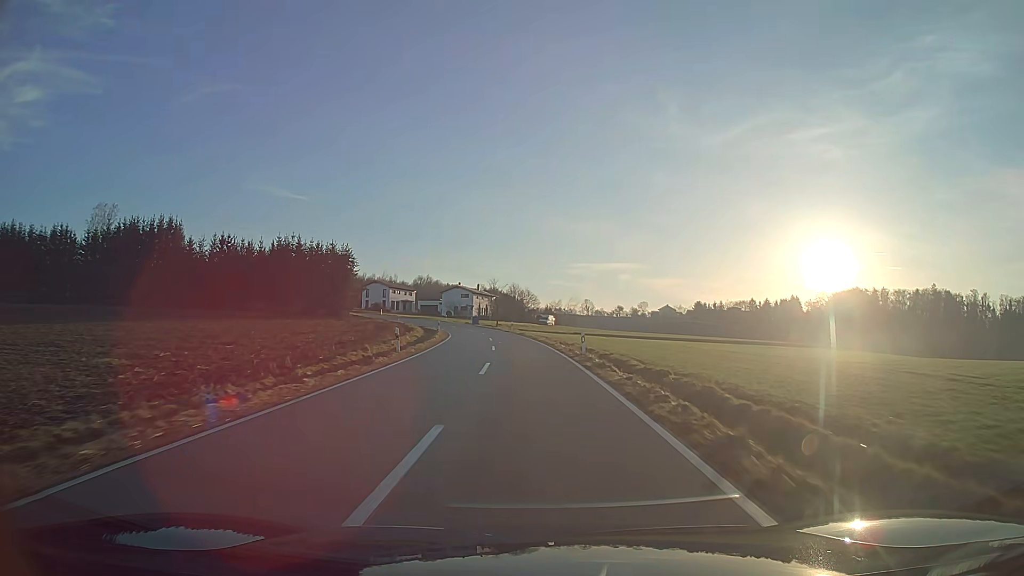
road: tertiary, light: Day
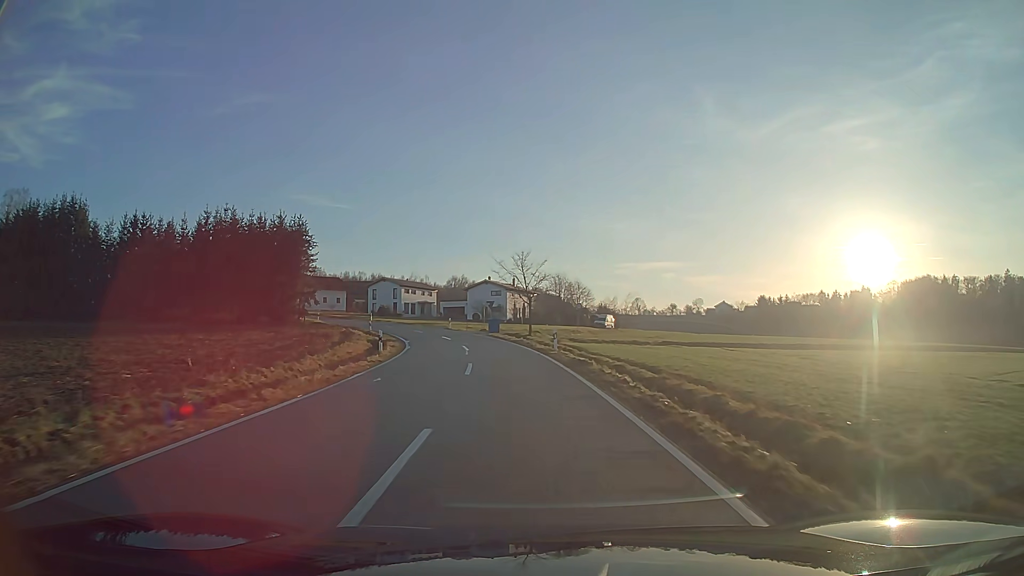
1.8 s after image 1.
(-1.2, +36.3) m; -5°
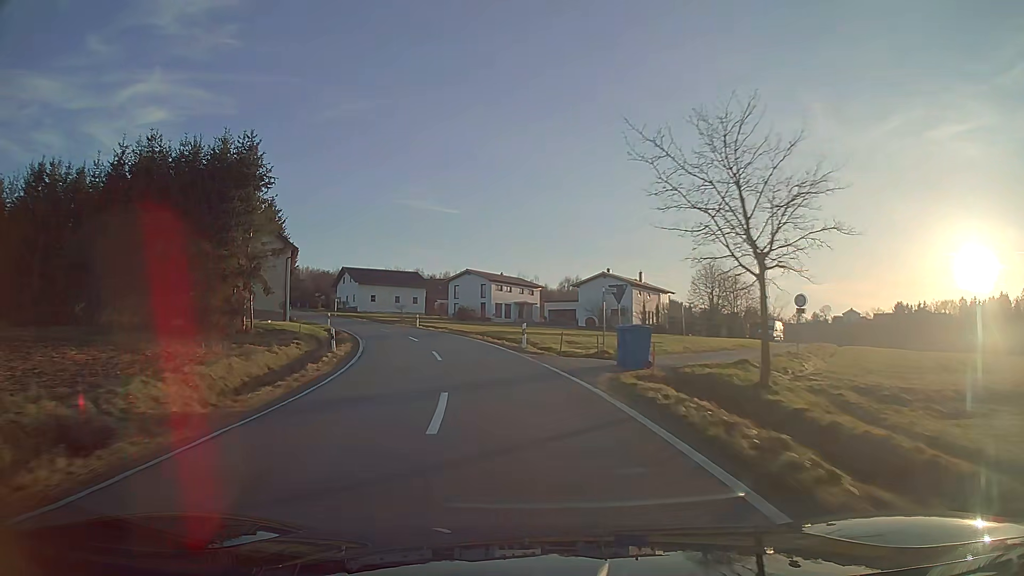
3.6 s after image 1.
(-2.7, +33.0) m; -11°
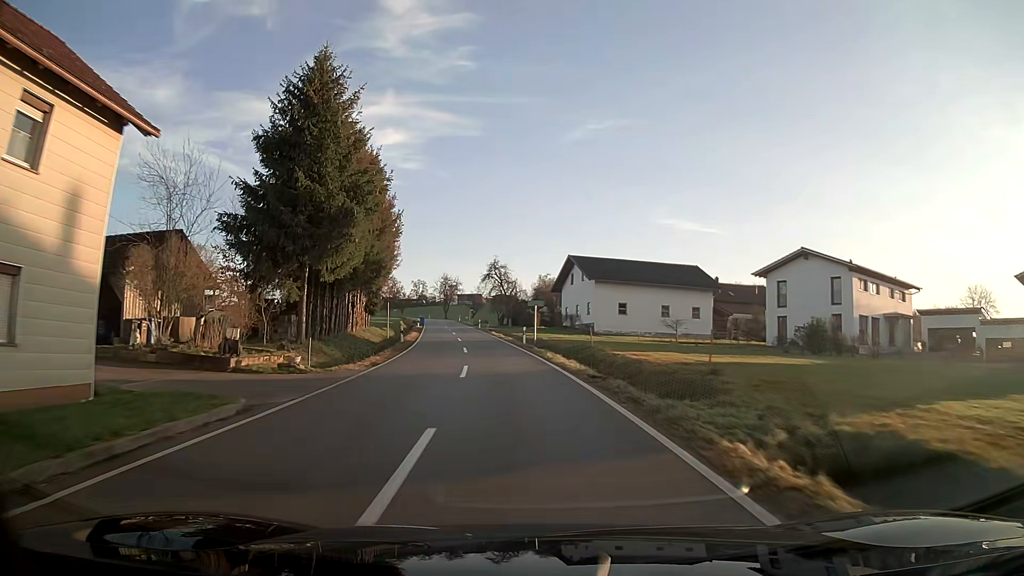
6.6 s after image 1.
(-10.7, +51.4) m; -21°
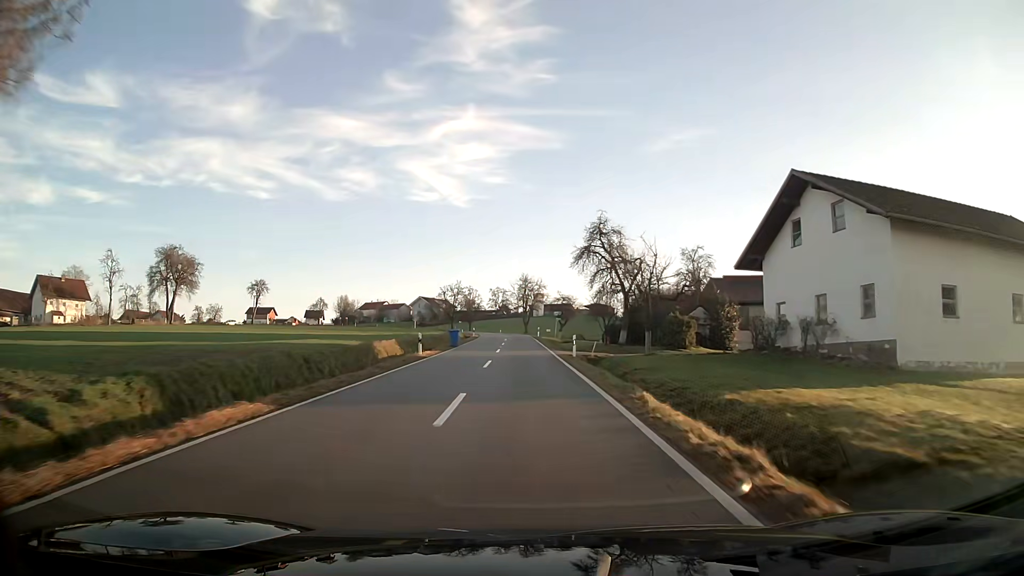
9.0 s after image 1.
(-3.3, +44.4) m; -7°
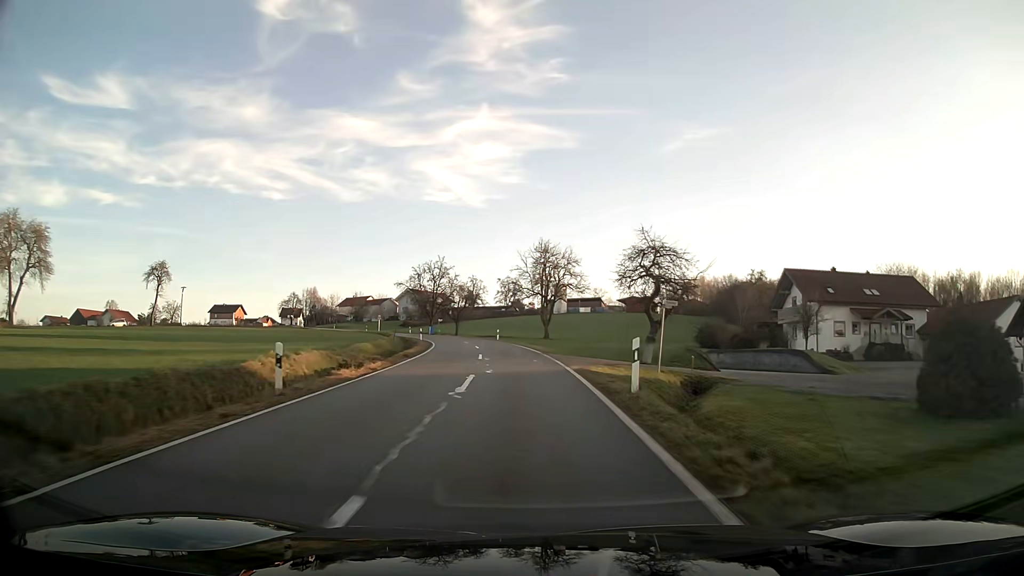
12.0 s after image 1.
(-0.8, +57.0) m; -1°
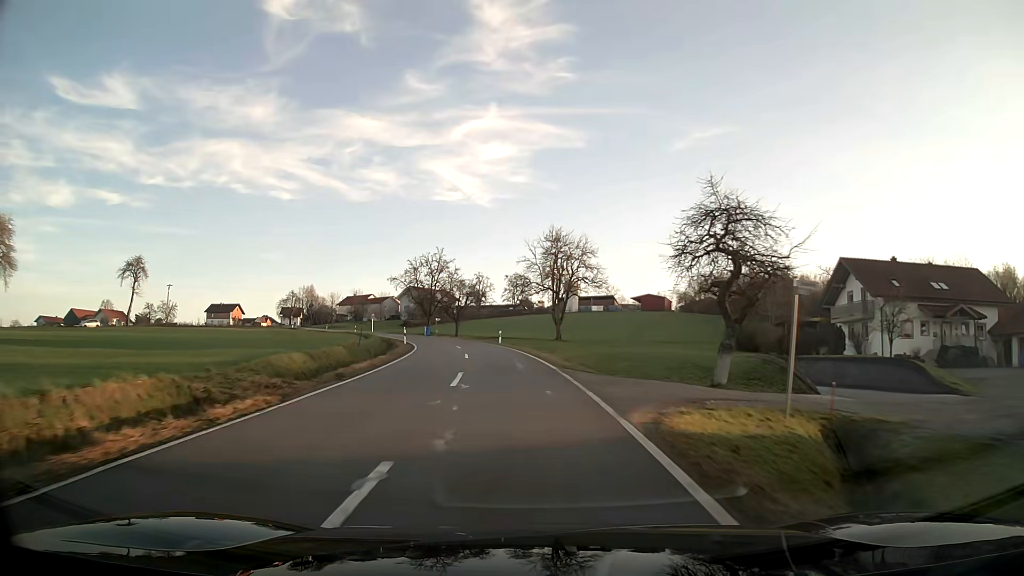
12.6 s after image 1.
(0.0, +11.0) m; 0°
